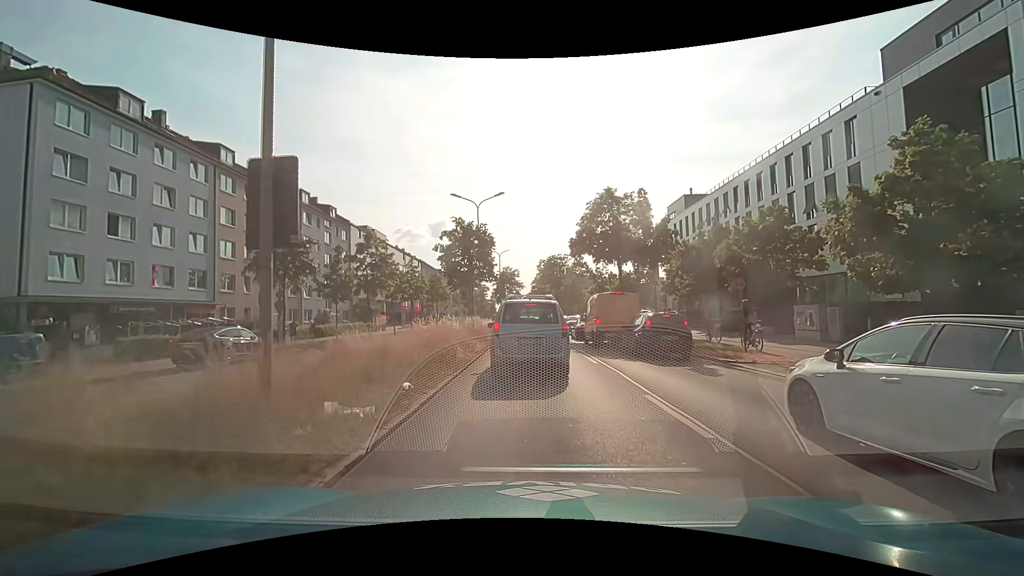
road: primary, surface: asphalt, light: Day
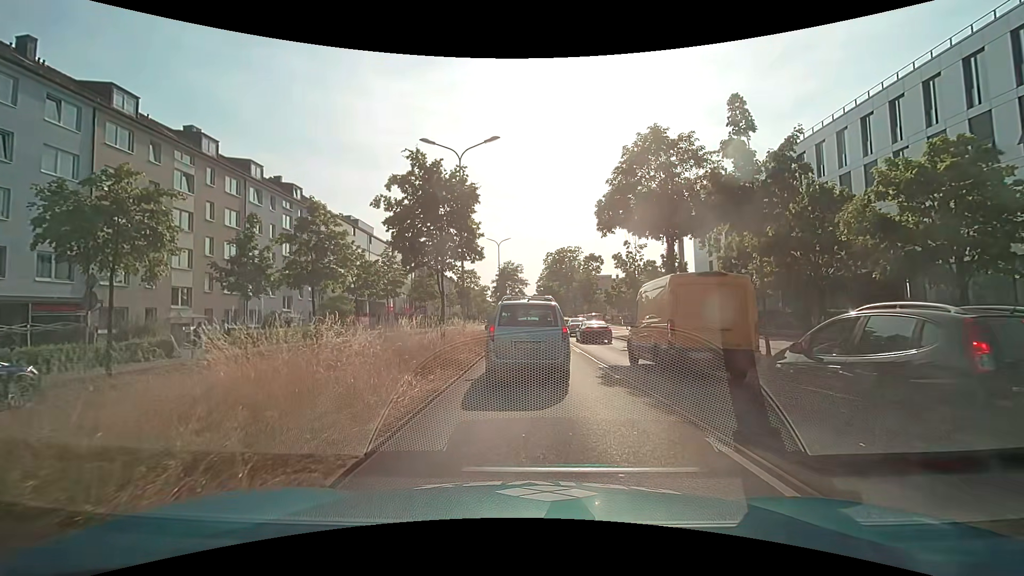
(0.0, +11.7) m; 0°
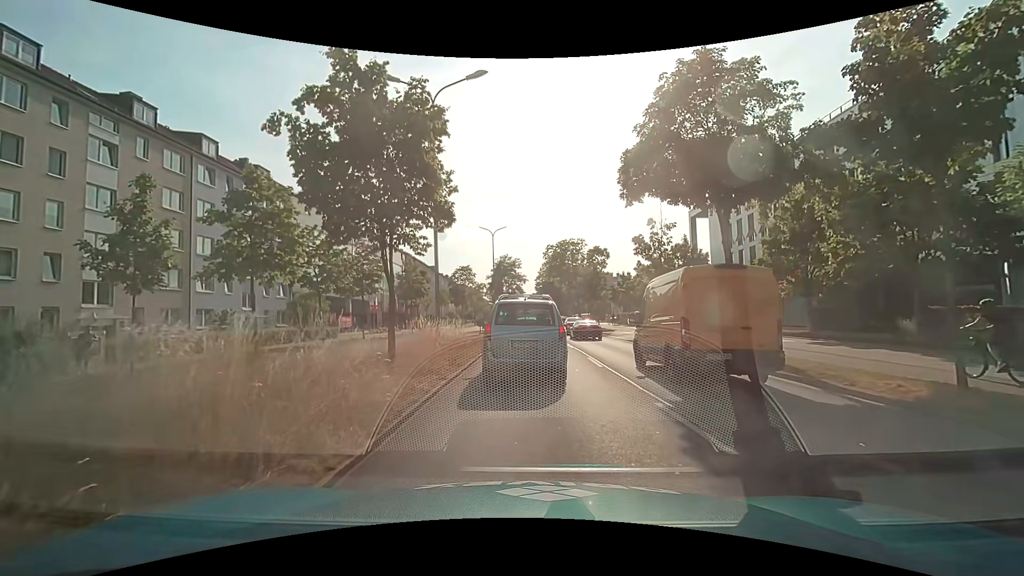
(0.0, +6.8) m; 0°
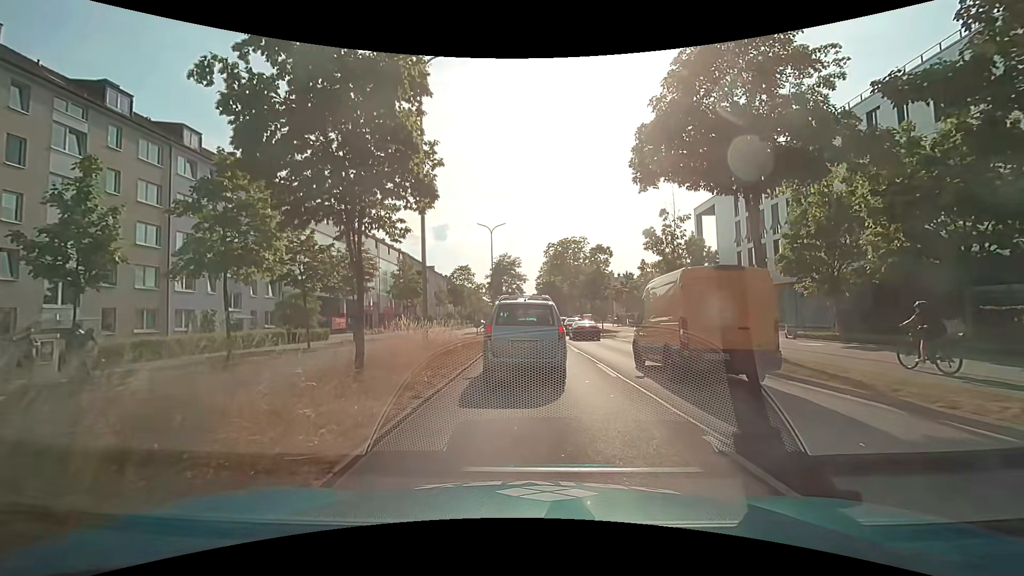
(0.0, +2.2) m; 0°
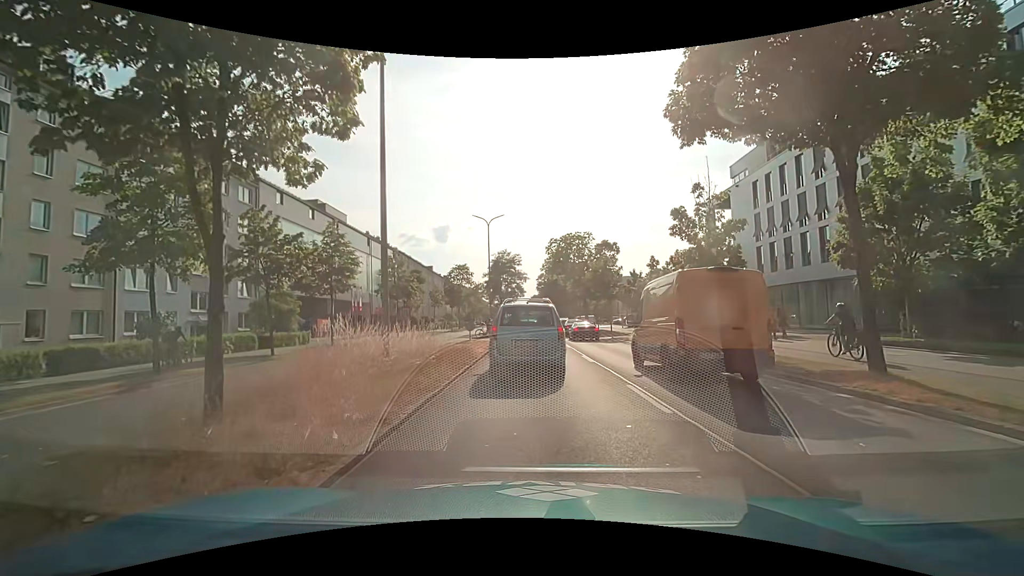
(0.0, +4.5) m; 0°
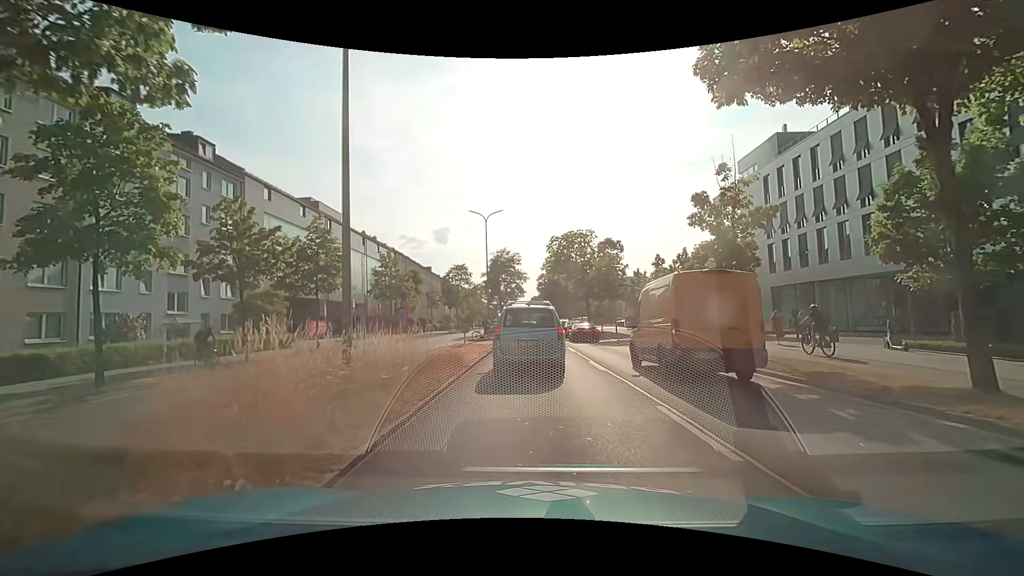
(0.0, +2.4) m; 0°
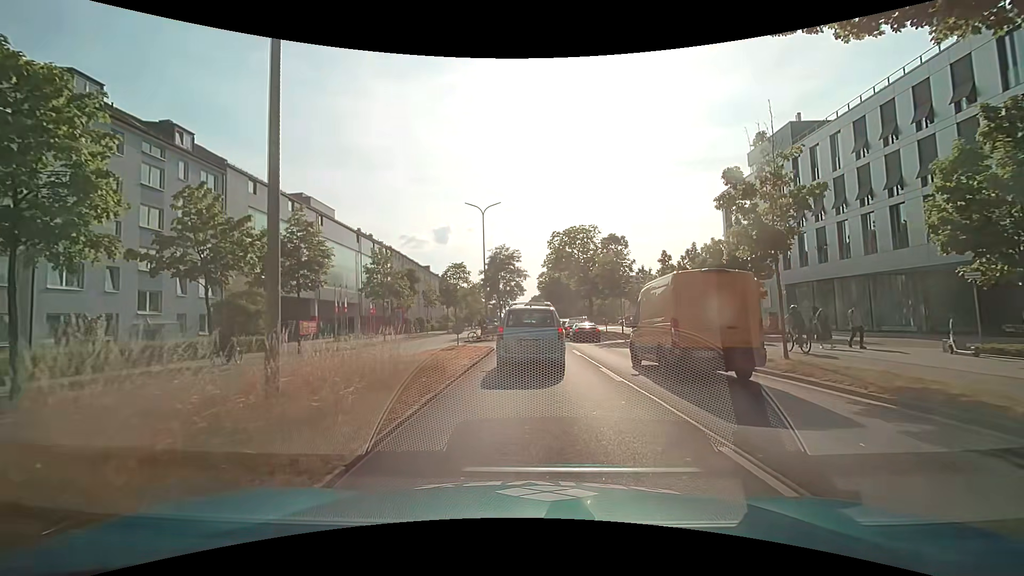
(0.0, +2.6) m; 0°
